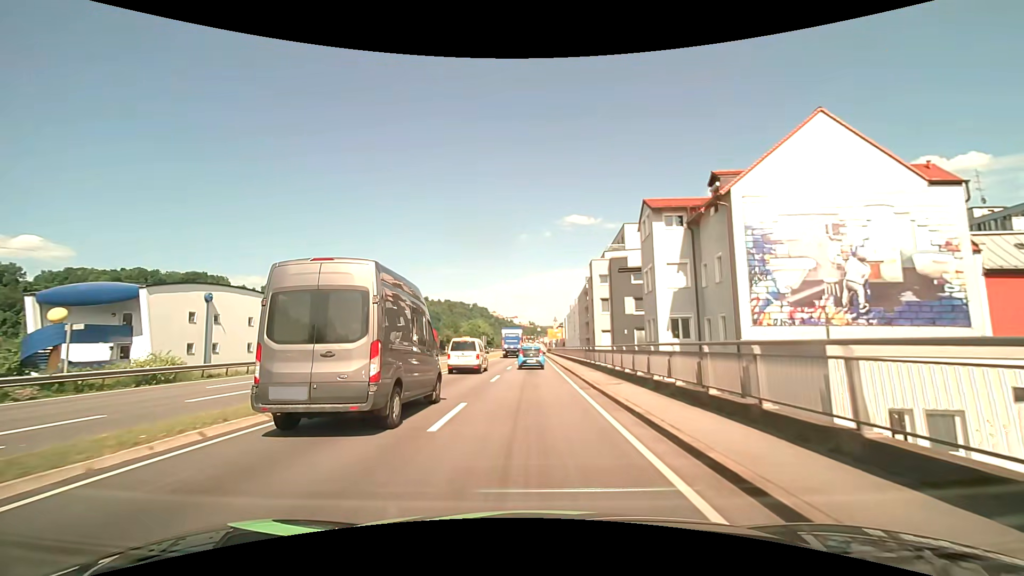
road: primary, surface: asphalt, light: Day
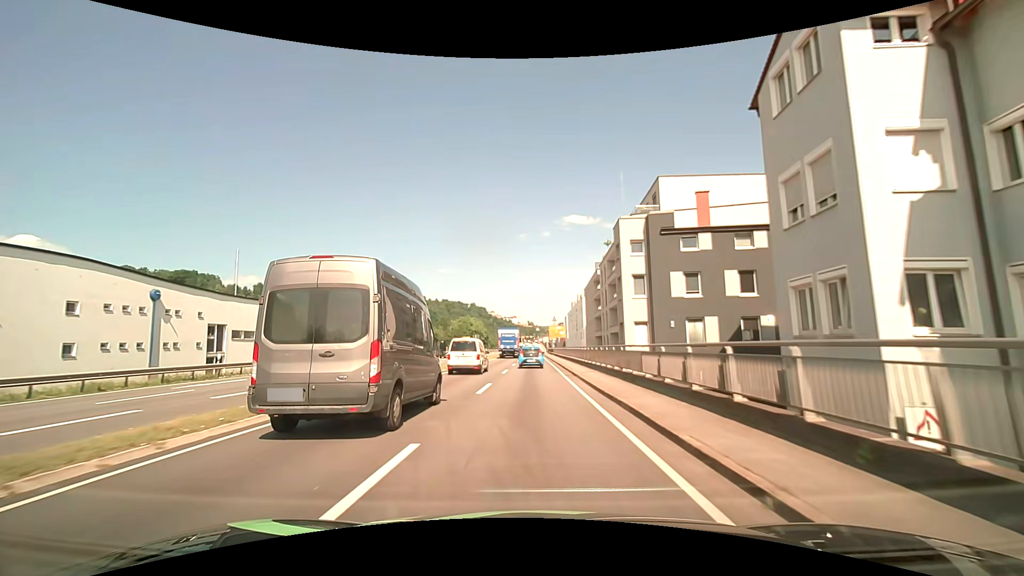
(0.0, +17.3) m; 0°
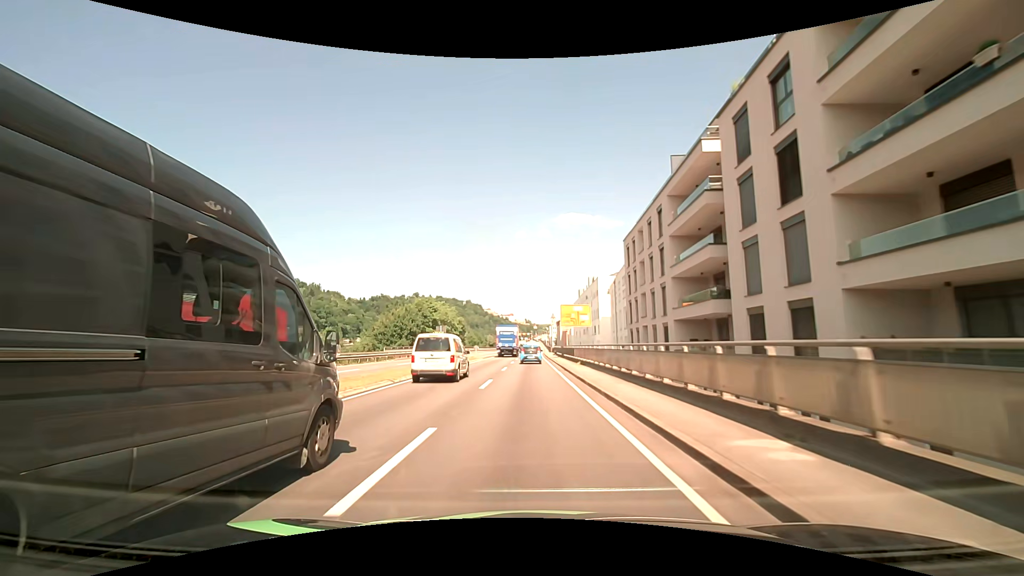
(+0.1, +47.2) m; 0°
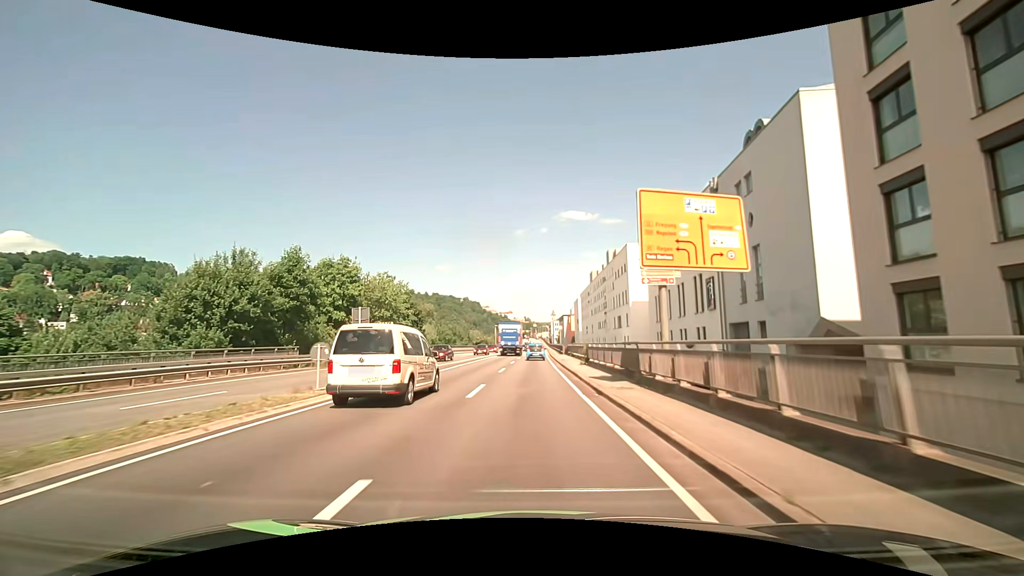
(-0.1, +39.1) m; 0°
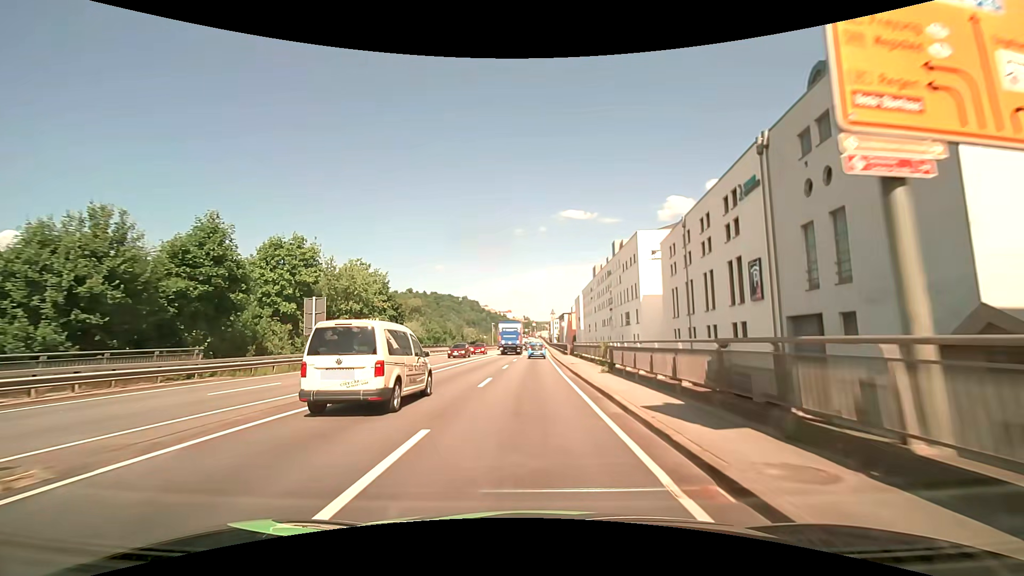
(0.0, +9.1) m; 0°
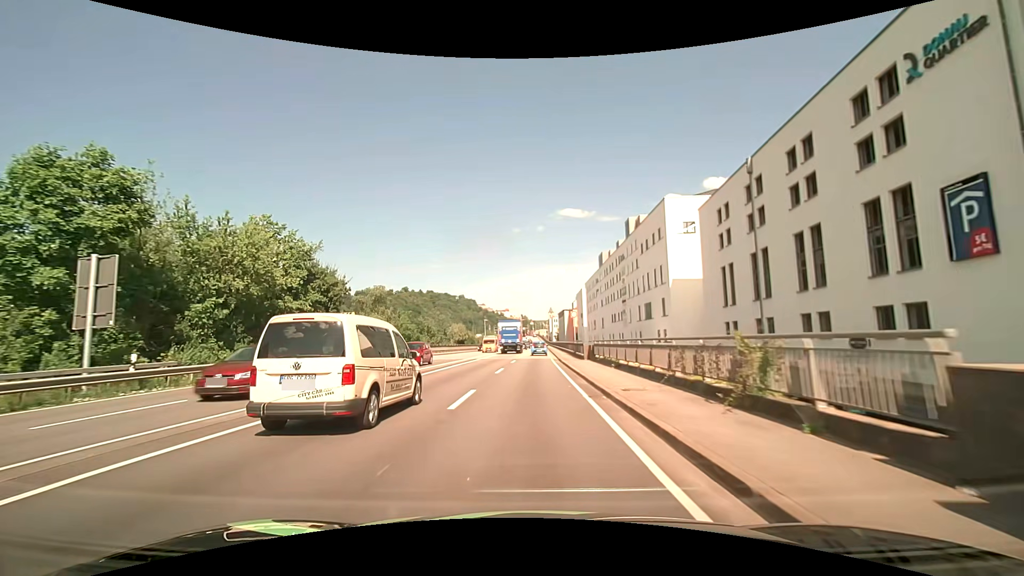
(+0.1, +17.5) m; +1°
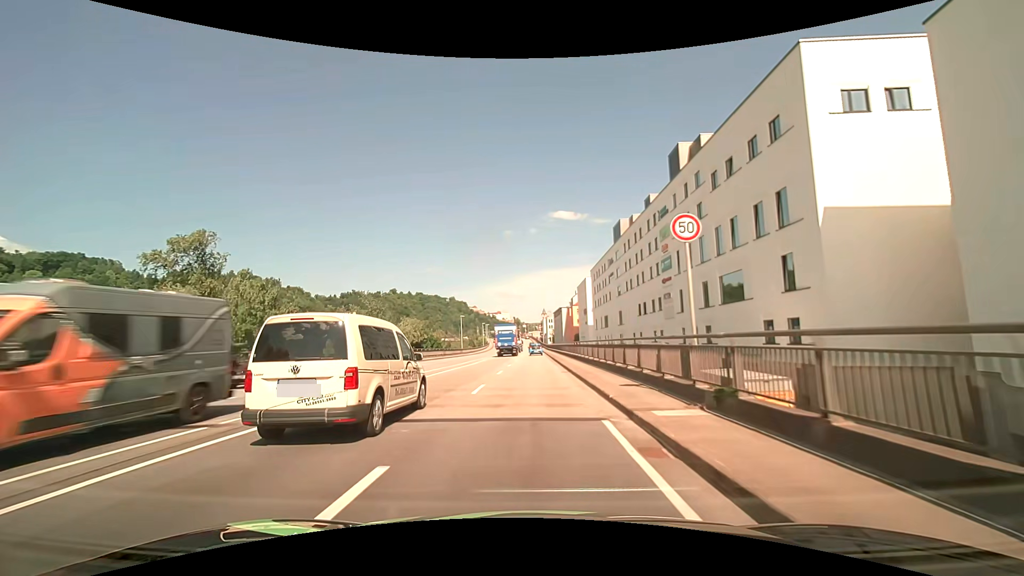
(-0.1, +32.5) m; 0°
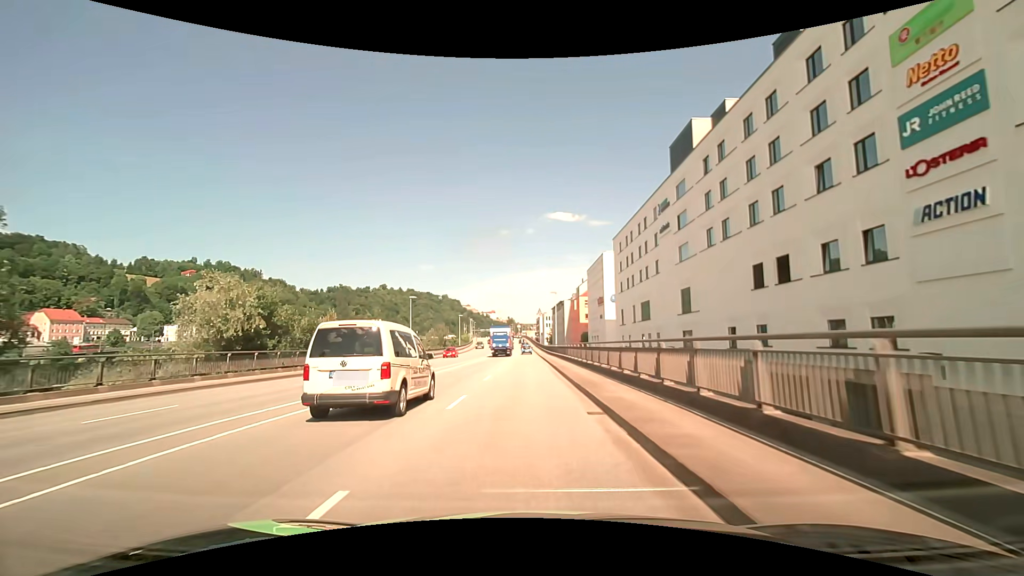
(+0.2, +38.8) m; +1°
(0, +10) (0, +20) (0, +30) (0, +40) (-1, +50) (-1, +60) (-1, +70) (-1, +80) (-1, +90) (-2, +100) m
